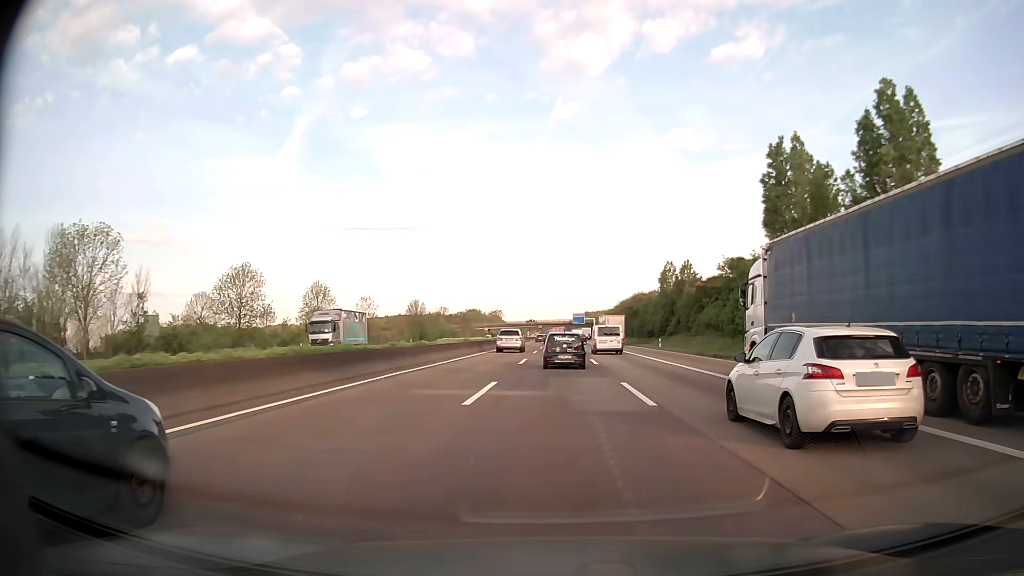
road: motorway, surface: asphalt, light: Day
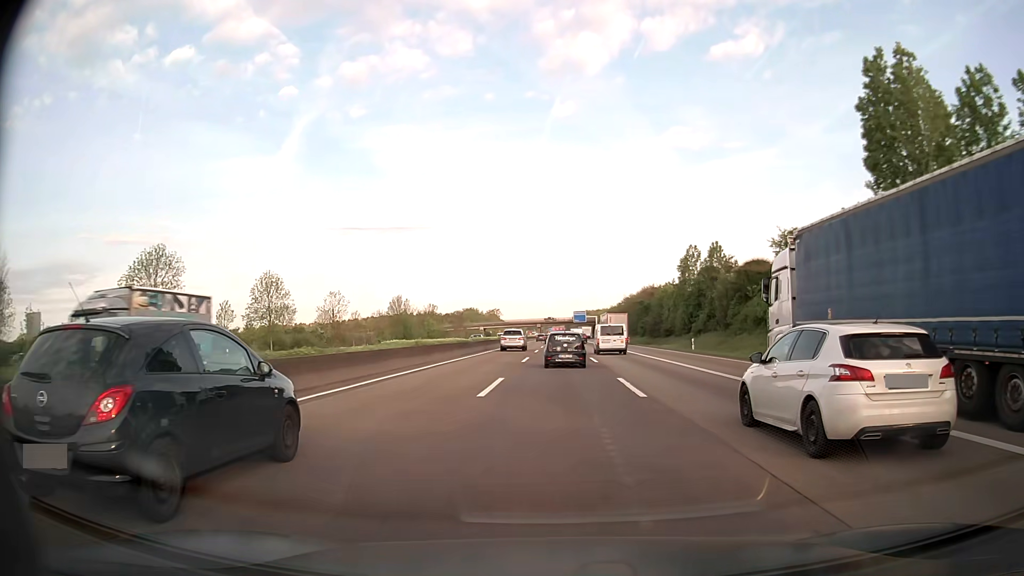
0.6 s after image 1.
(0.0, +16.3) m; 0°
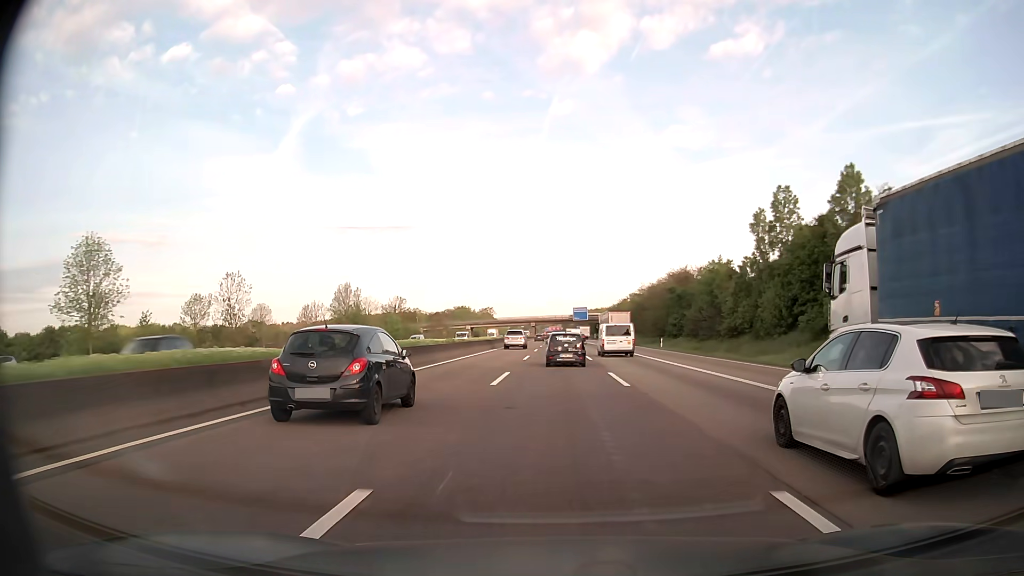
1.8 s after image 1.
(0.0, +32.7) m; 0°
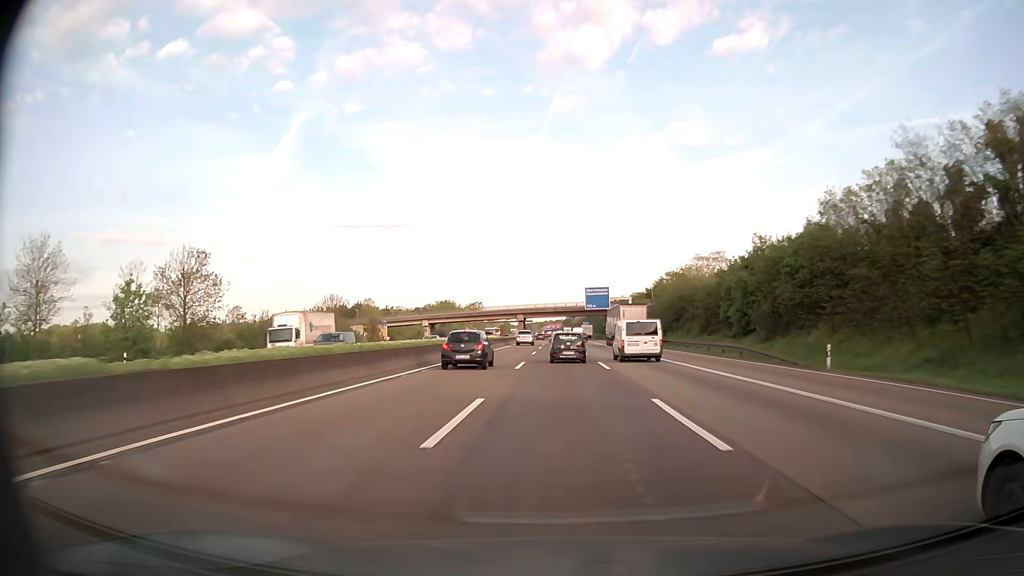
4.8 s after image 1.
(+0.1, +81.7) m; 0°
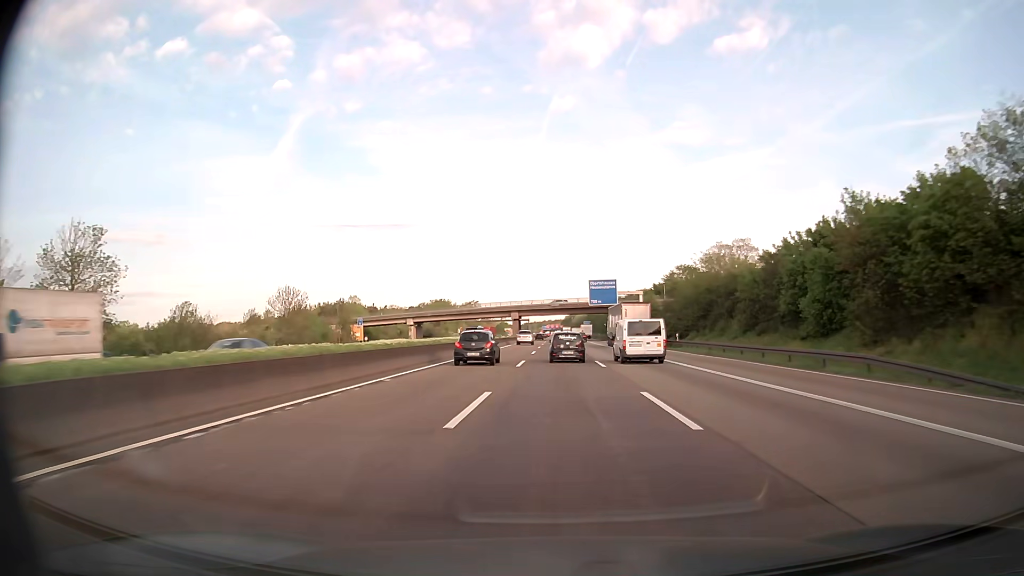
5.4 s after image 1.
(0.0, +16.4) m; 0°
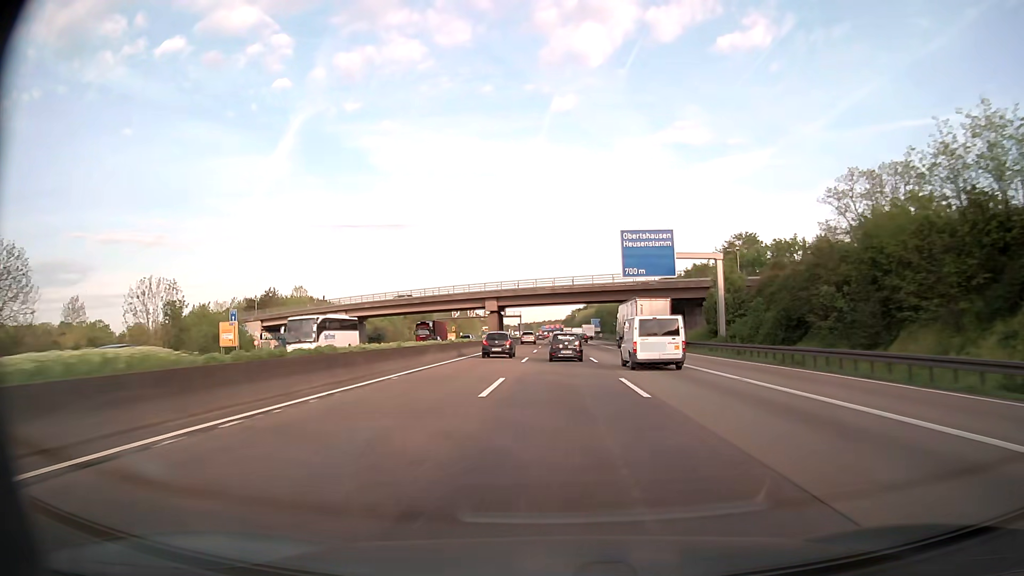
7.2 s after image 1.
(0.0, +49.1) m; 0°
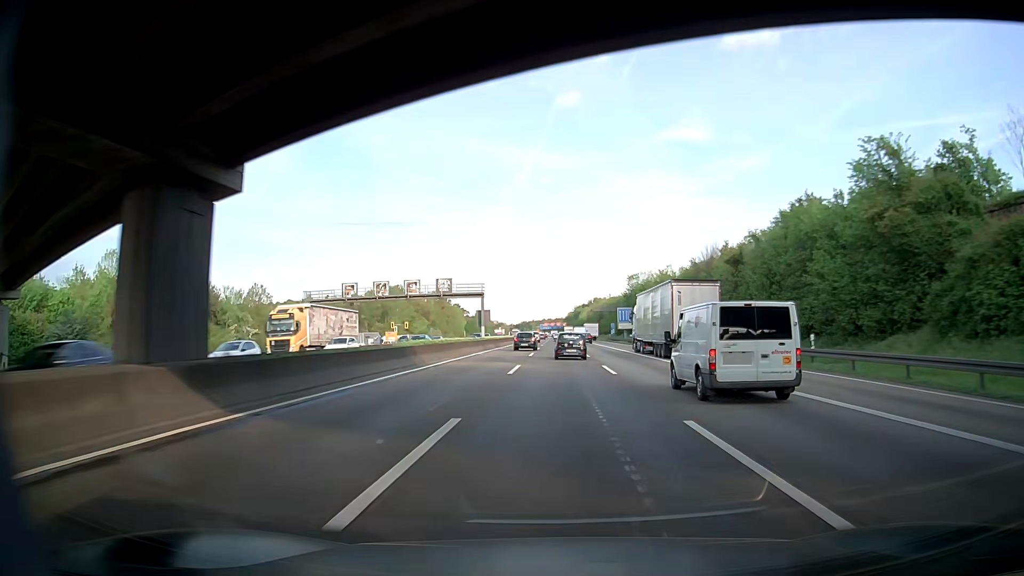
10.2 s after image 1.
(0.0, +81.8) m; 0°
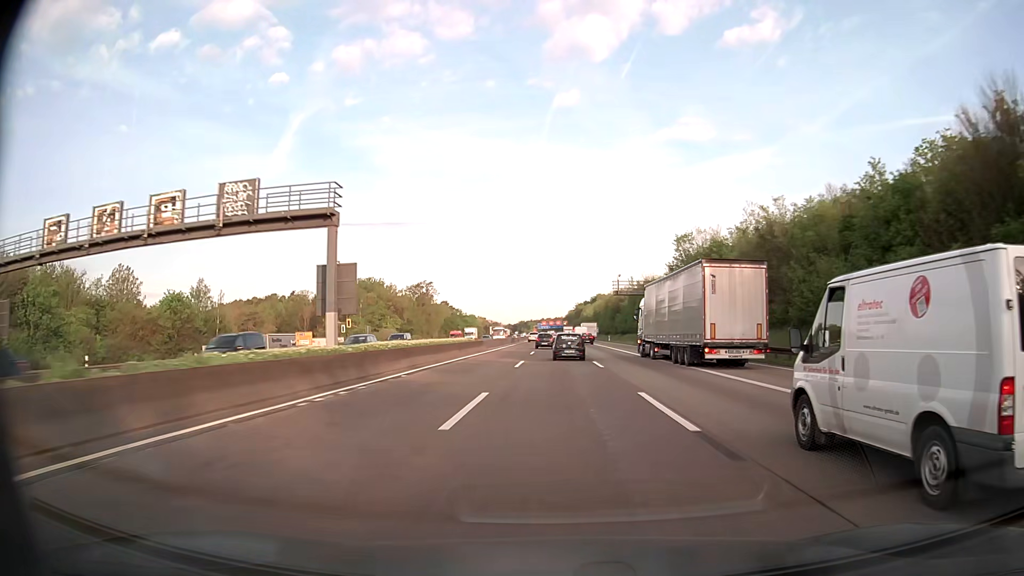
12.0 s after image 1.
(0.0, +49.0) m; 0°
(0, +10) (0, +20) (0, +30) (0, +40) (0, +50) (0, +60) (0, +70) (0, +80) (0, +90) (0, +100) m
